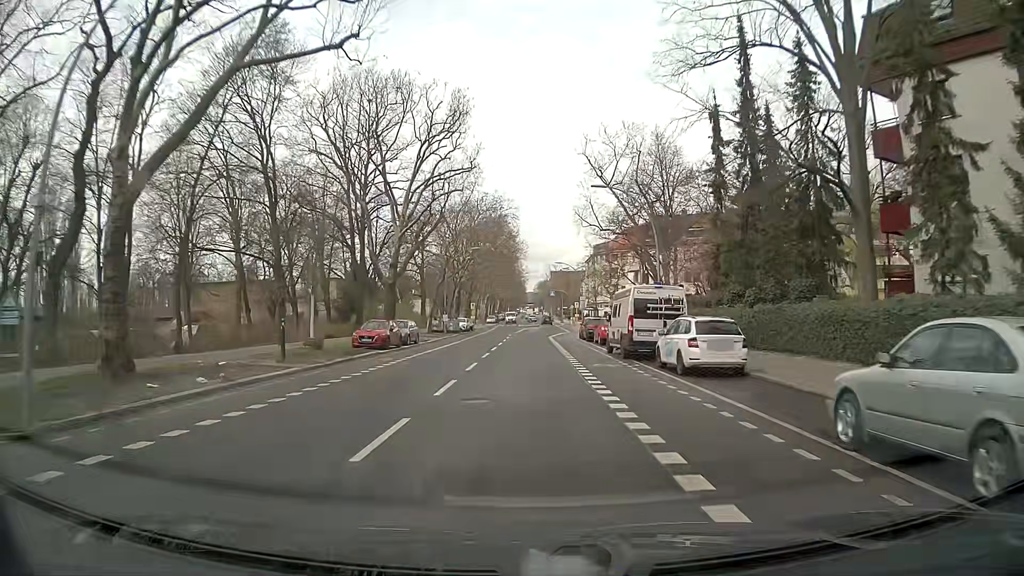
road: secondary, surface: asphalt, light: Day
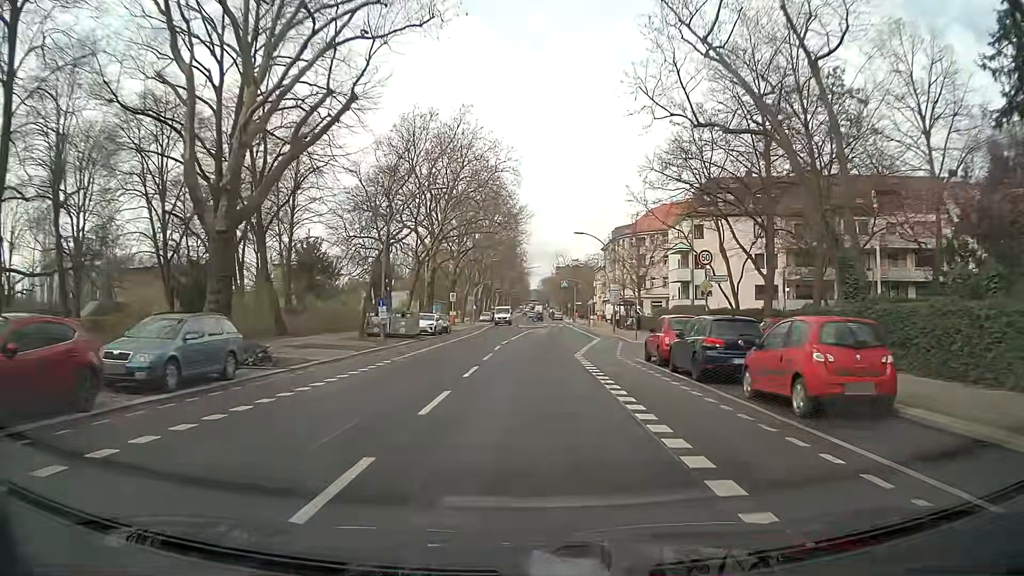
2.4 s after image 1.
(-0.2, +26.9) m; +1°
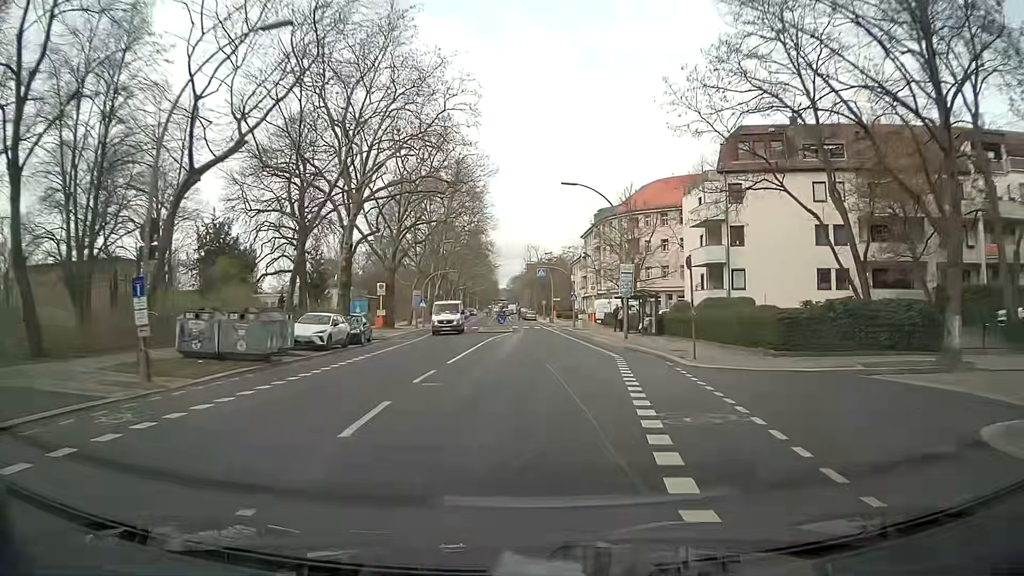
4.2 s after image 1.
(0.0, +19.7) m; +1°
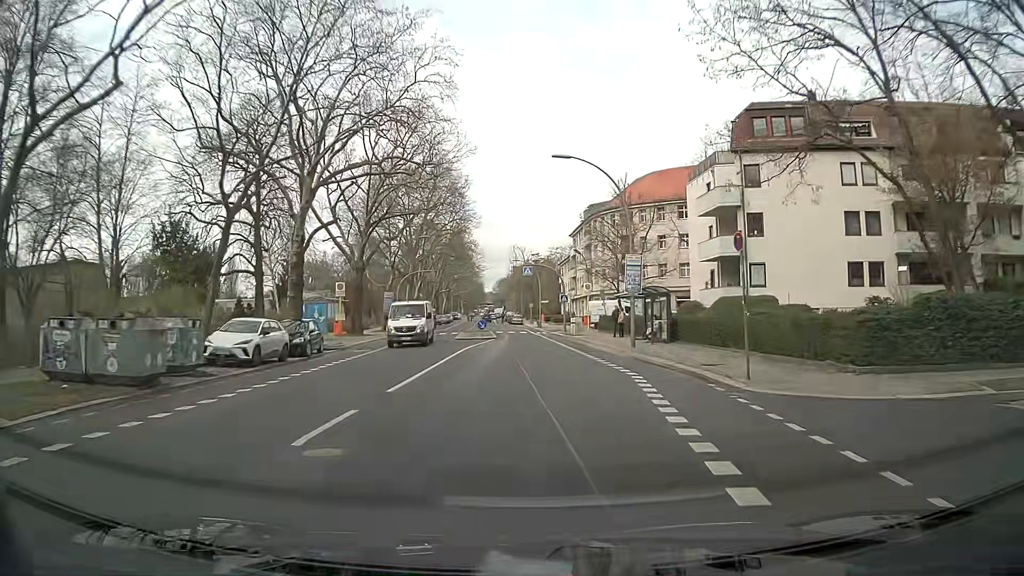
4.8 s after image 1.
(+0.1, +6.4) m; +2°
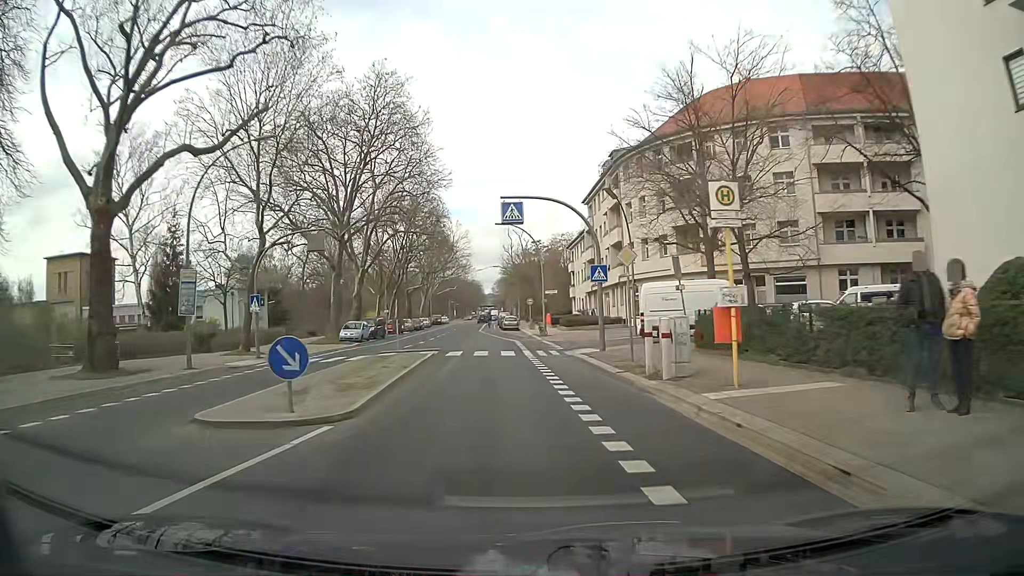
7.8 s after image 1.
(+0.3, +31.4) m; 0°
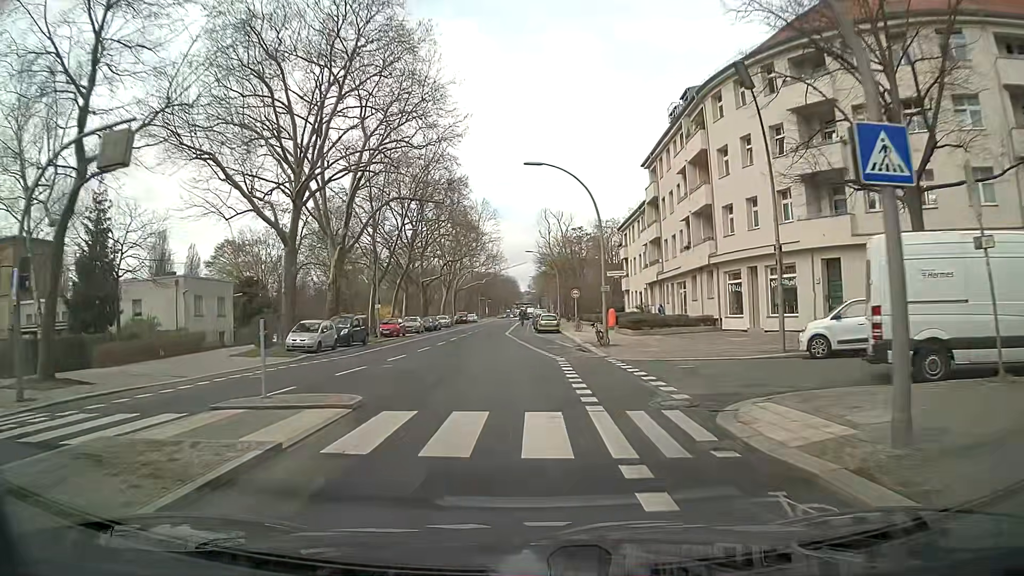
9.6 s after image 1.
(-0.8, +17.7) m; -4°
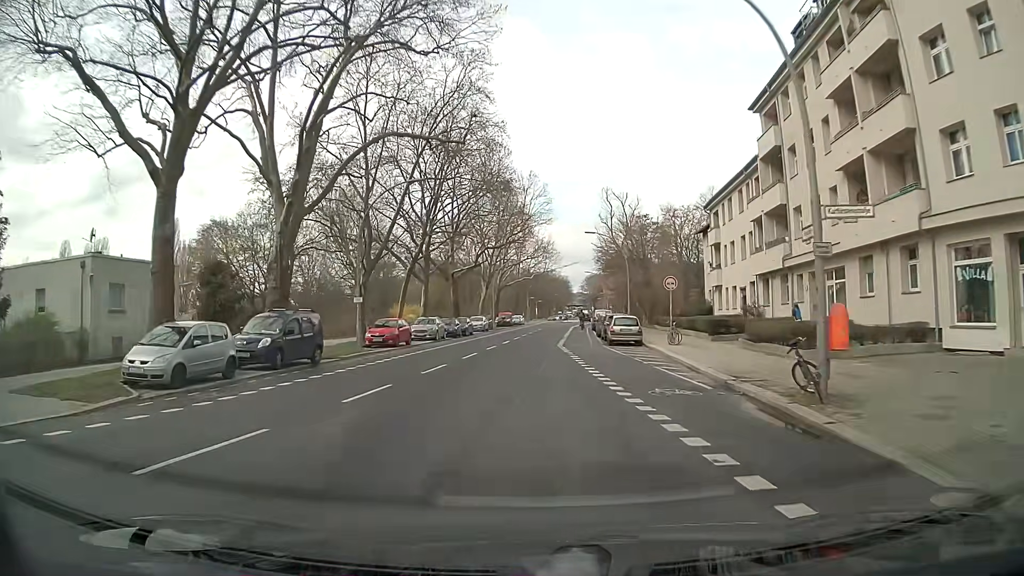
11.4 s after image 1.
(-0.5, +17.6) m; -4°
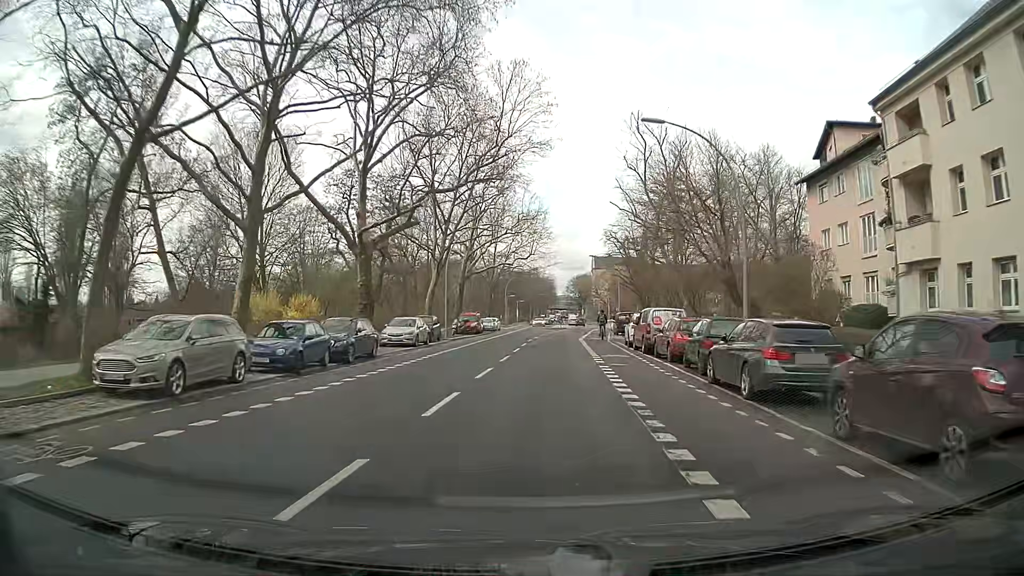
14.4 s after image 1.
(+0.1, +31.6) m; +1°
(0, +10) (+1, +20) (+1, +30) (+2, +40) (+3, +50) (+4, +60) (+5, +70) (+7, +80) (+8, +90) (+9, +100) m
